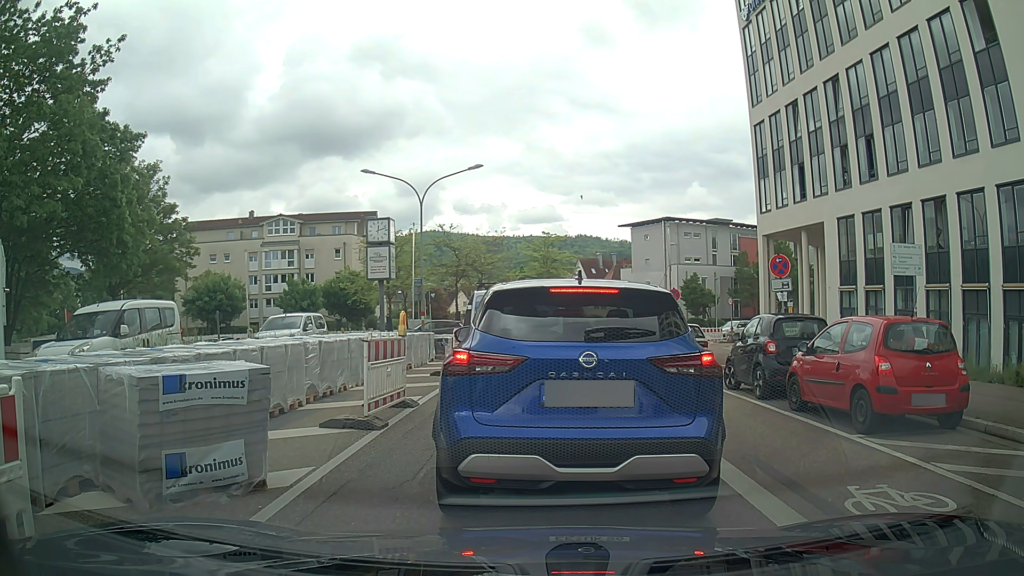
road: tertiary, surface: asphalt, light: Day
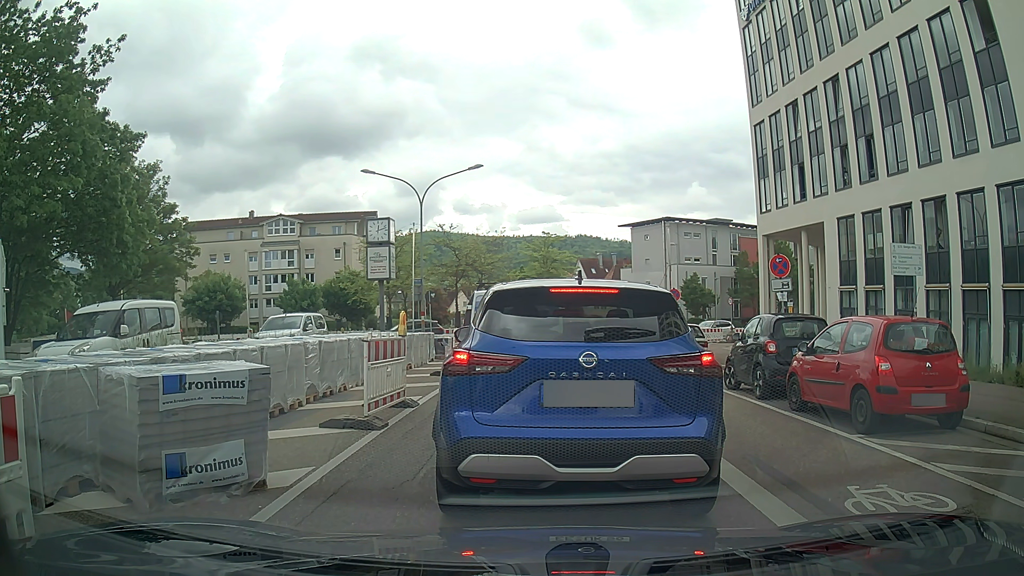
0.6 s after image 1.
(0.0, 0.0) m; 0°
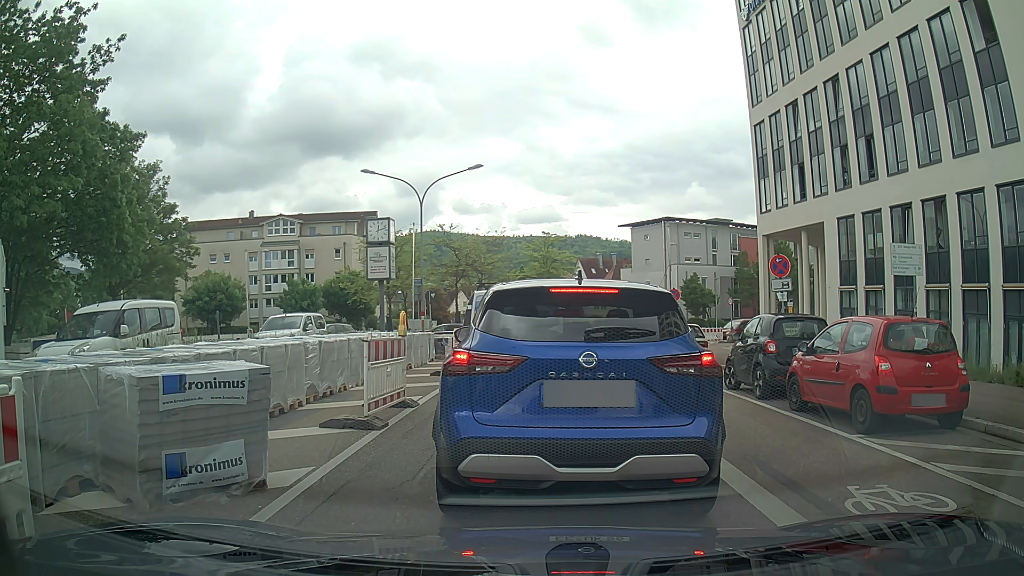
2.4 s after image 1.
(0.0, 0.0) m; 0°
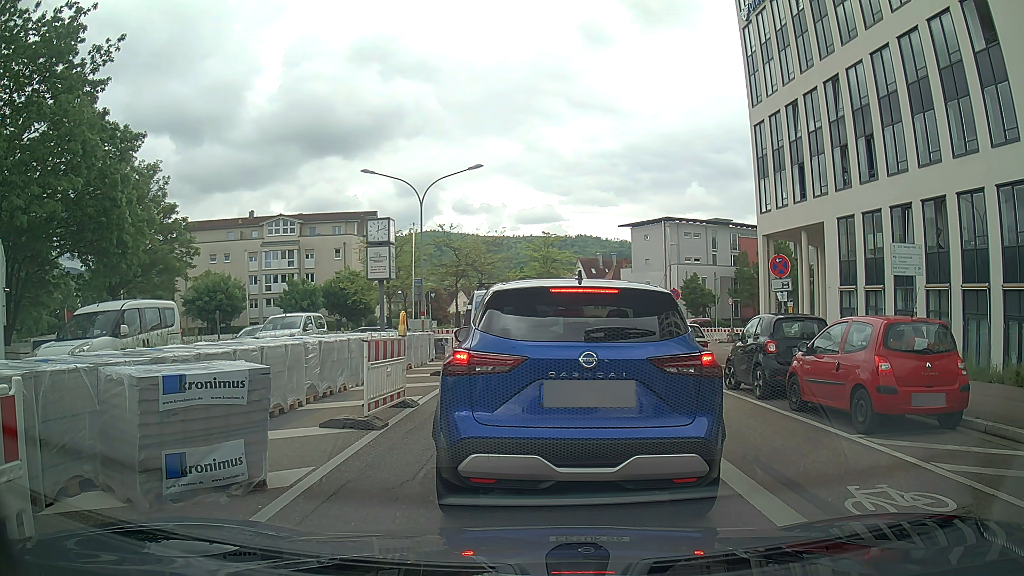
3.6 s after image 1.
(0.0, 0.0) m; 0°
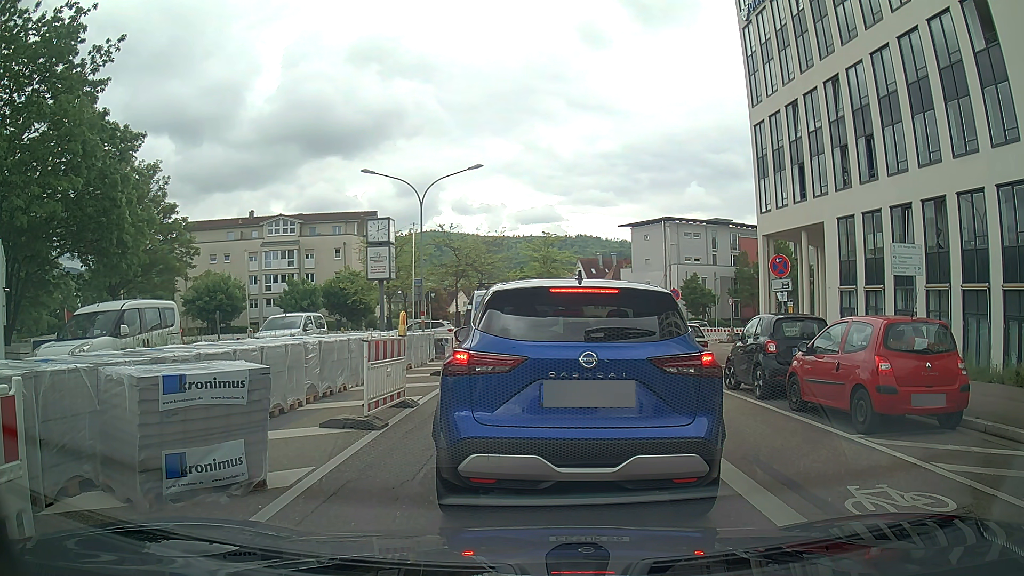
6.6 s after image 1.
(0.0, 0.0) m; 0°
